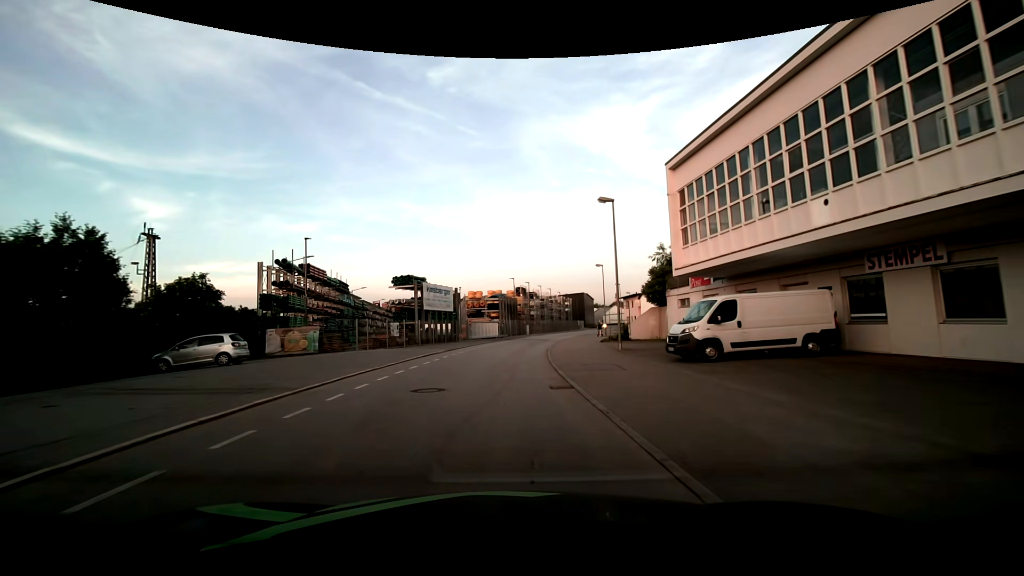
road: residential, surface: asphalt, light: Day
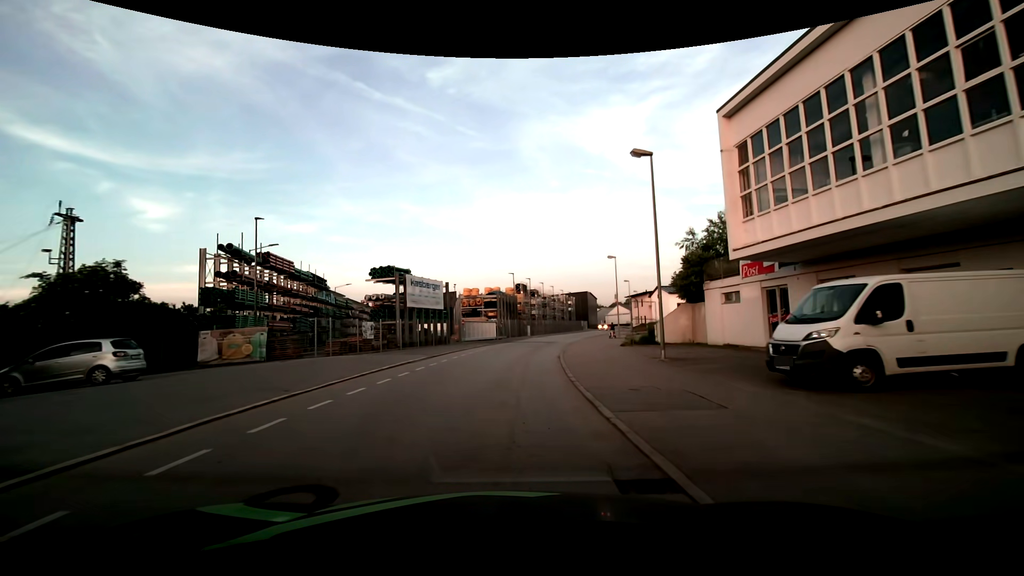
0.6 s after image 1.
(0.0, +7.0) m; +1°
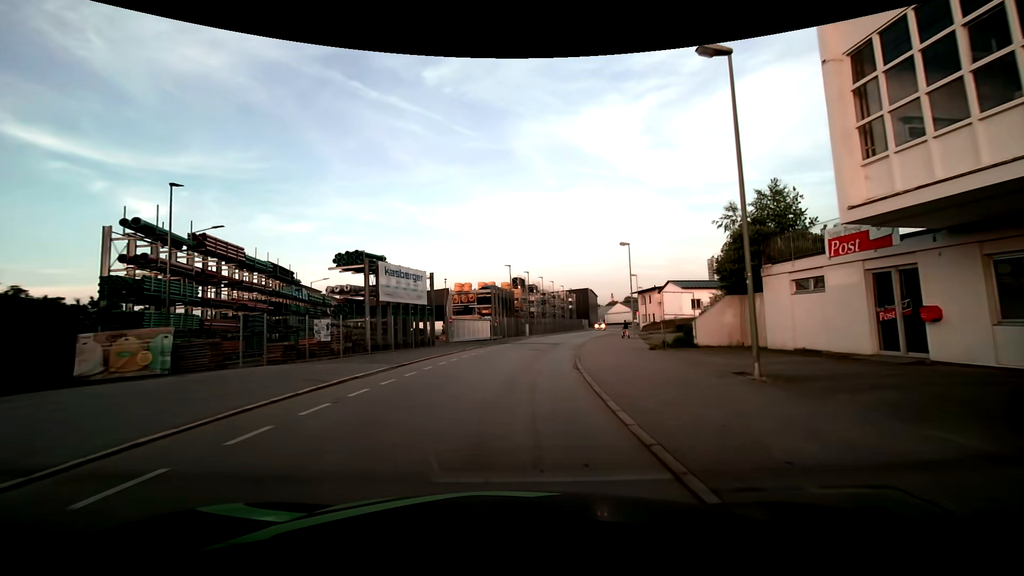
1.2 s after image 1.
(0.0, +7.0) m; 0°
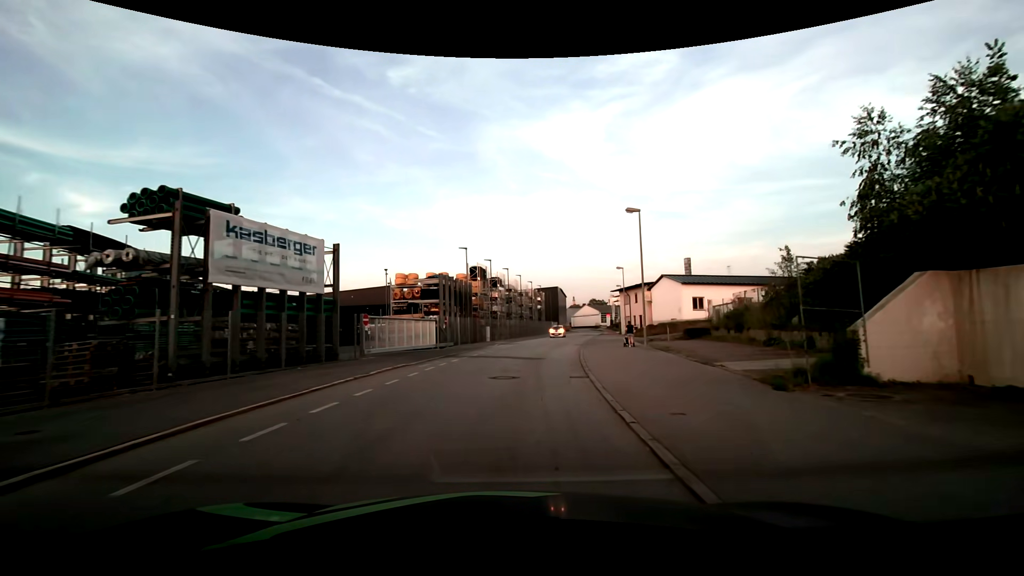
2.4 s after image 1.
(+0.3, +13.8) m; +4°
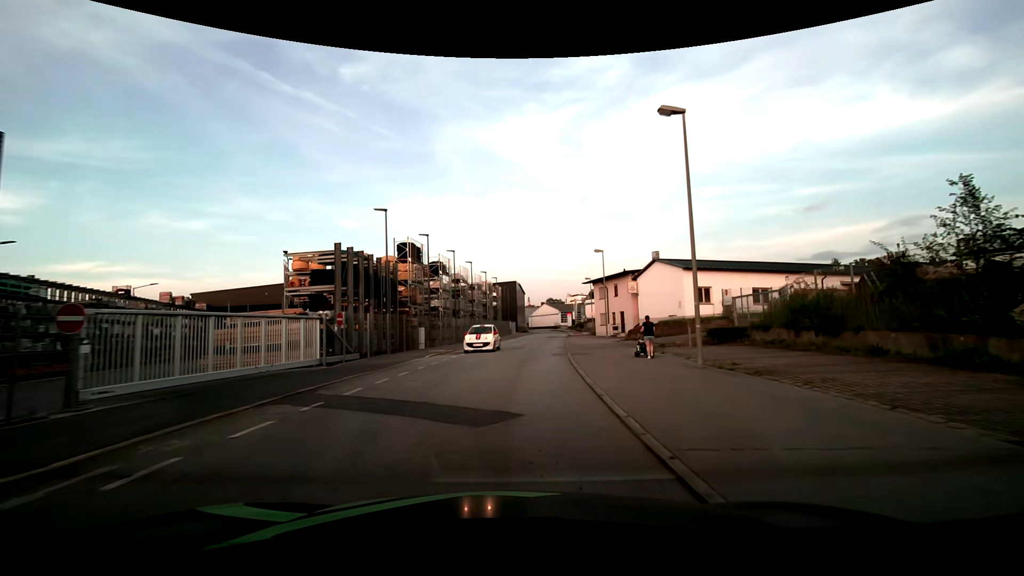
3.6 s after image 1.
(+0.6, +13.7) m; +5°
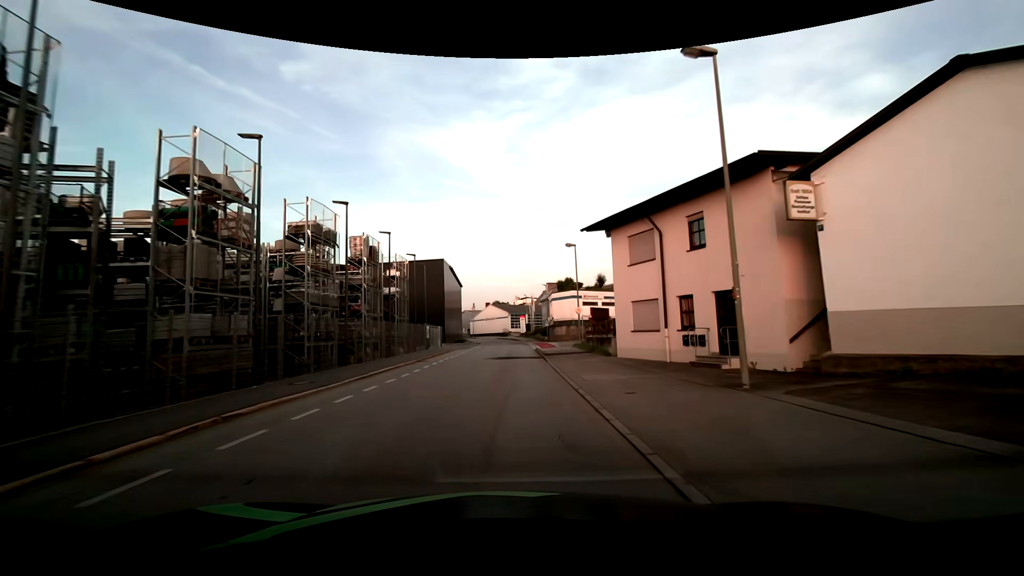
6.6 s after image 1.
(+2.4, +34.0) m; +7°
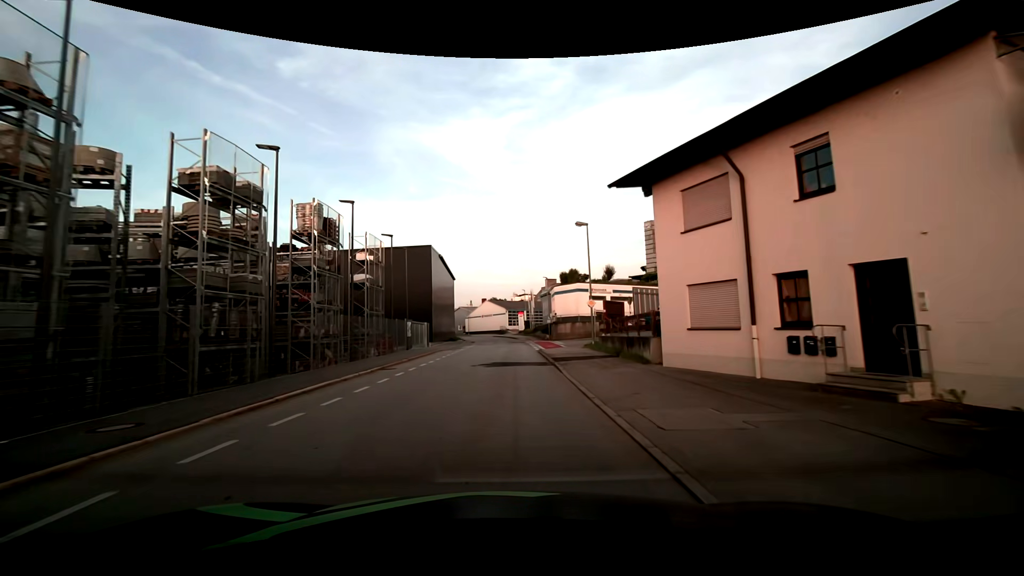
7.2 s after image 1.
(0.0, +7.0) m; 0°
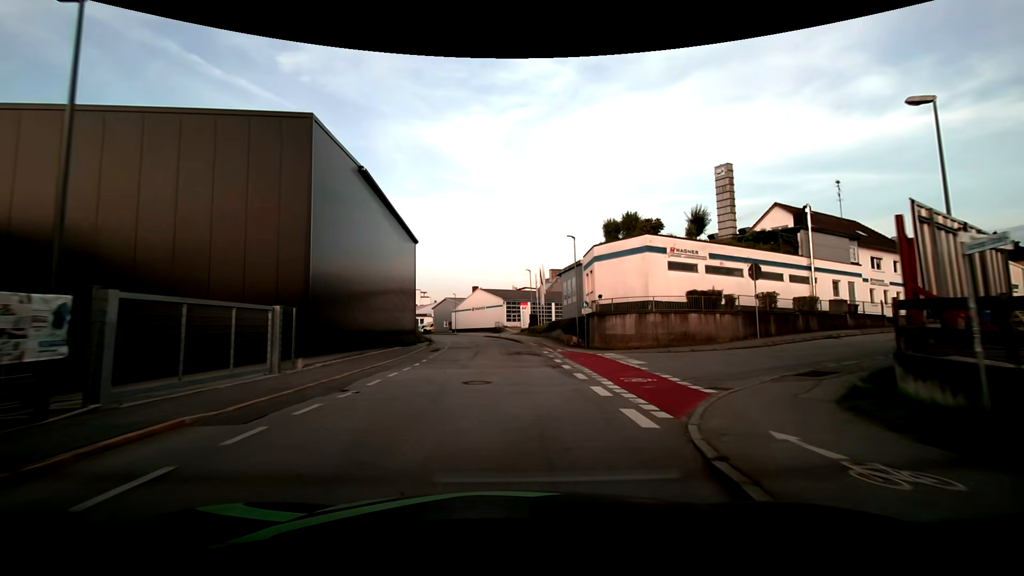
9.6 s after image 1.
(0.0, +28.0) m; 0°
(0, +10) (0, +20) (0, +30) (-1, +40) (-1, +50) (-3, +60) (-5, +70) (-8, +79) (-11, +89) (-15, +98) m
